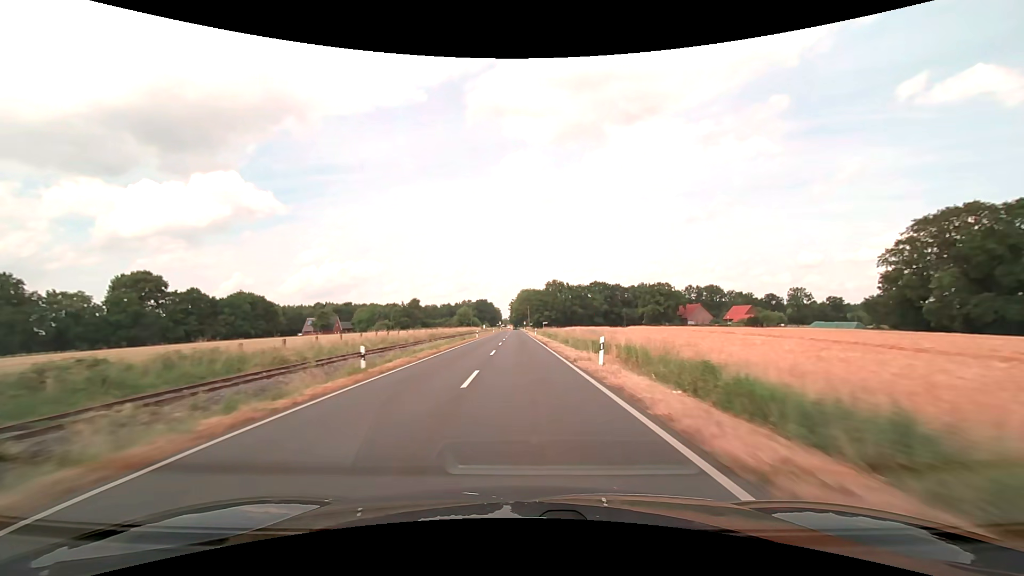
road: secondary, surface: asphalt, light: Day
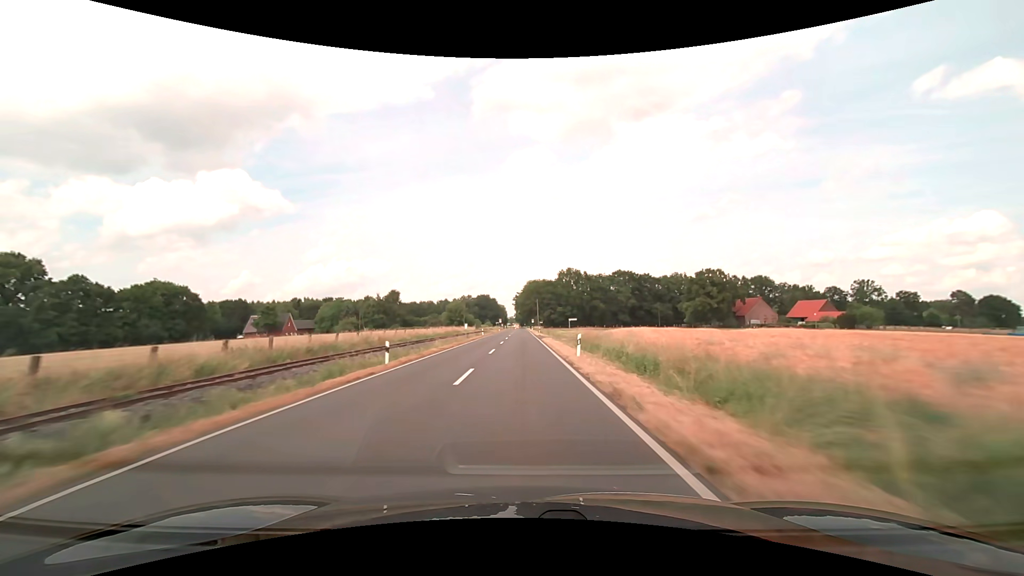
(-0.4, +47.4) m; -1°
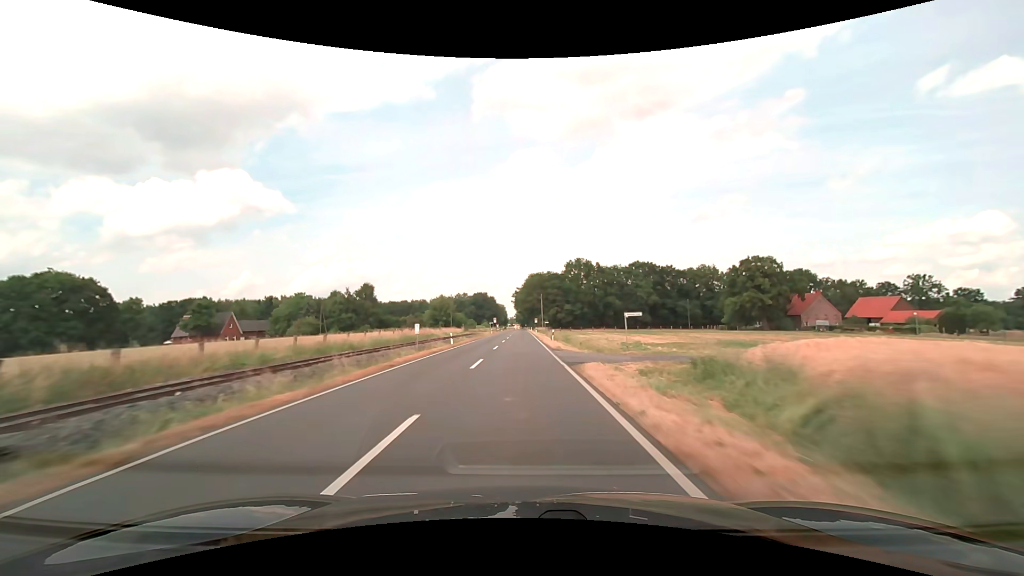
(0.0, +31.6) m; 0°
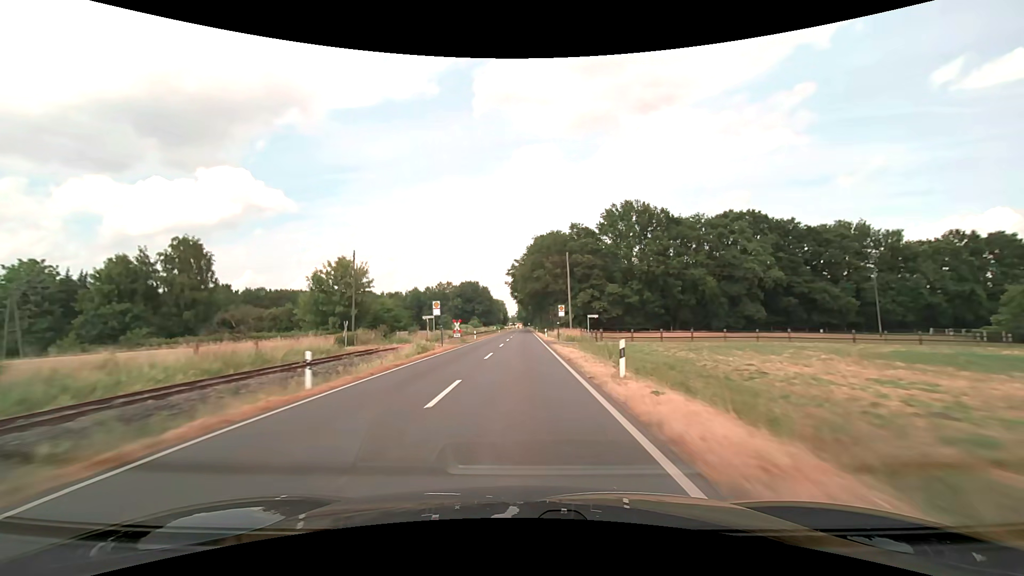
(-0.1, +79.0) m; 0°
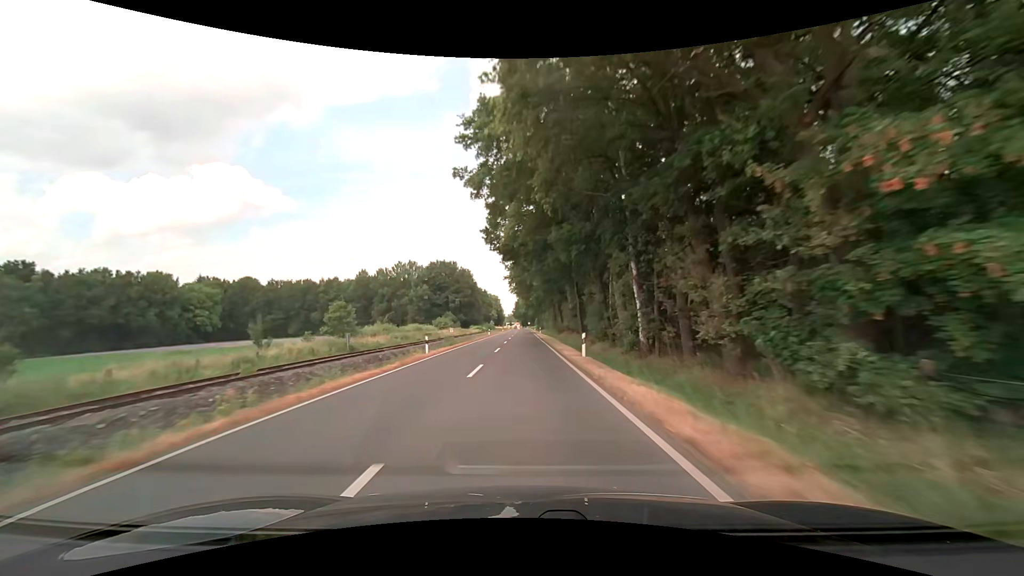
(0.0, +79.0) m; 0°
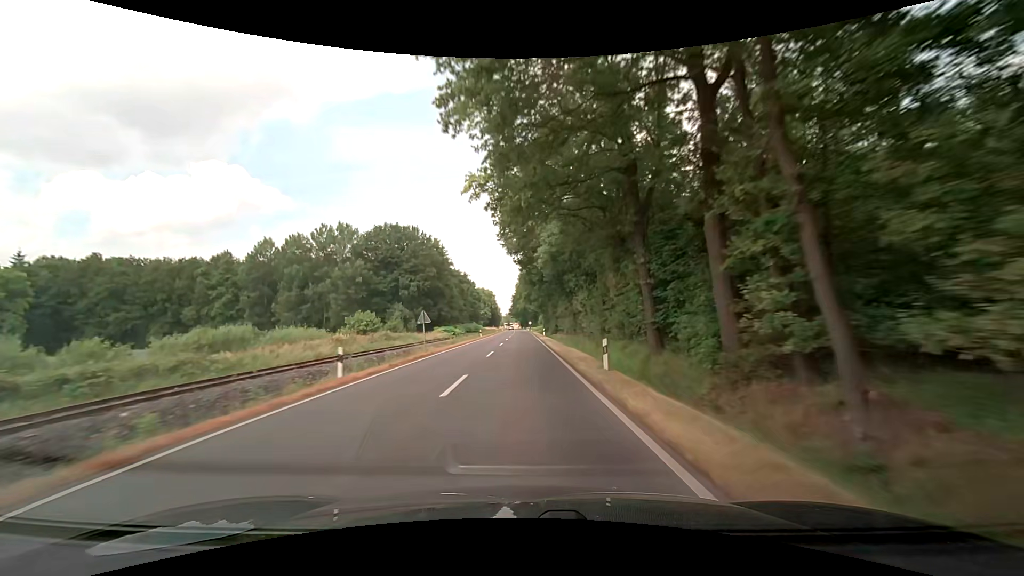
(0.0, +63.3) m; 0°
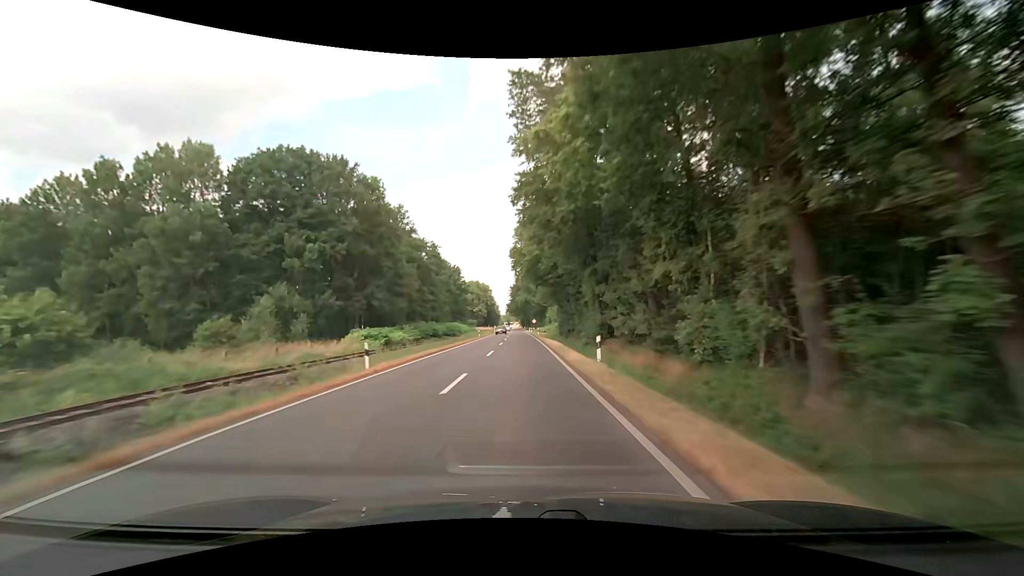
(-0.2, +47.5) m; 0°
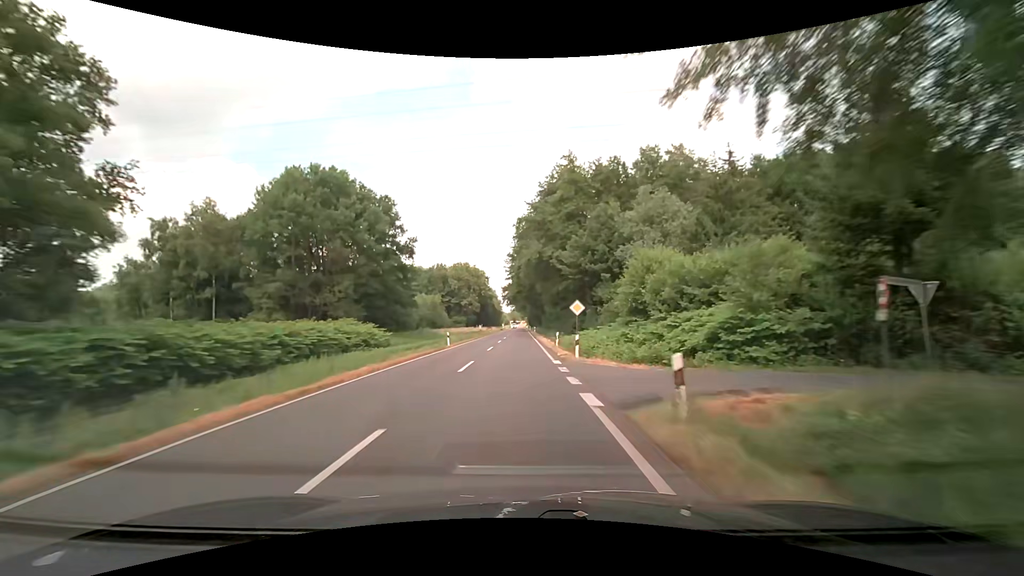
(-0.4, +79.0) m; -1°
(0, +10) (0, +20) (0, +30) (0, +40) (0, +50) (0, +60) (0, +70) (0, +80) (0, +90) (0, +100) m
